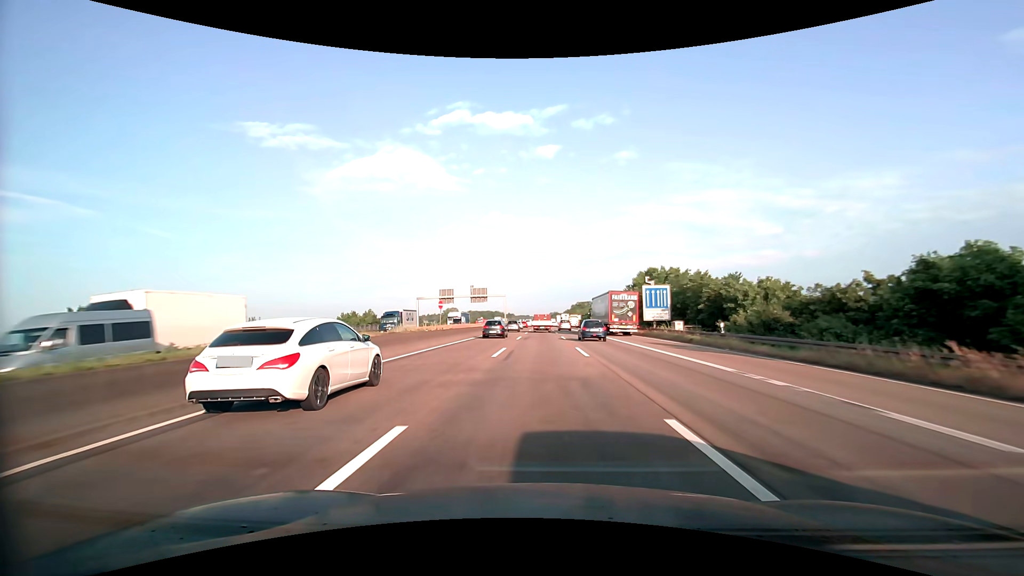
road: motorway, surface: asphalt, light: Day
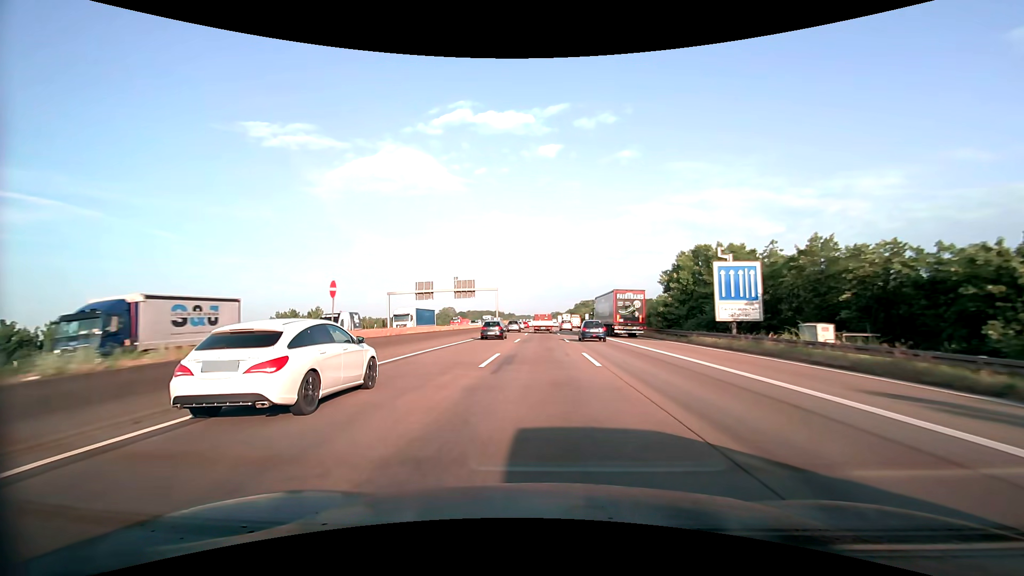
(0.0, +21.8) m; 0°
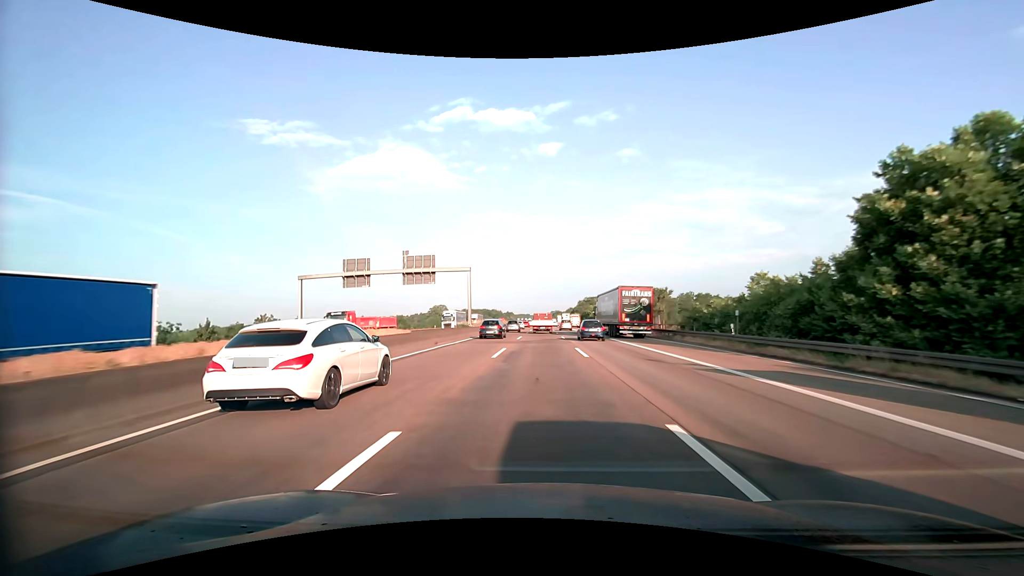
(0.0, +32.3) m; 0°
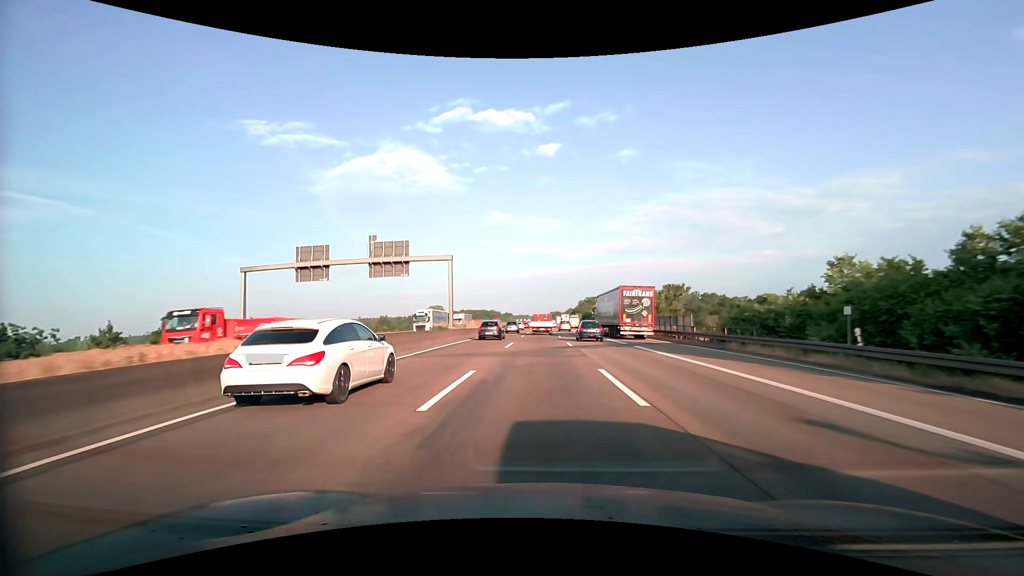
(0.0, +10.7) m; 0°
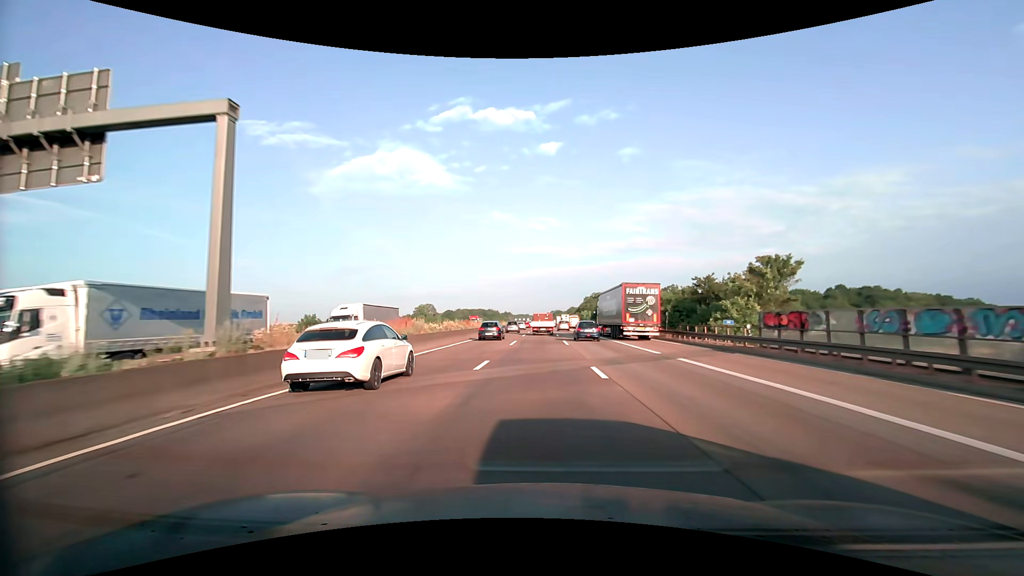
(0.0, +31.9) m; 0°
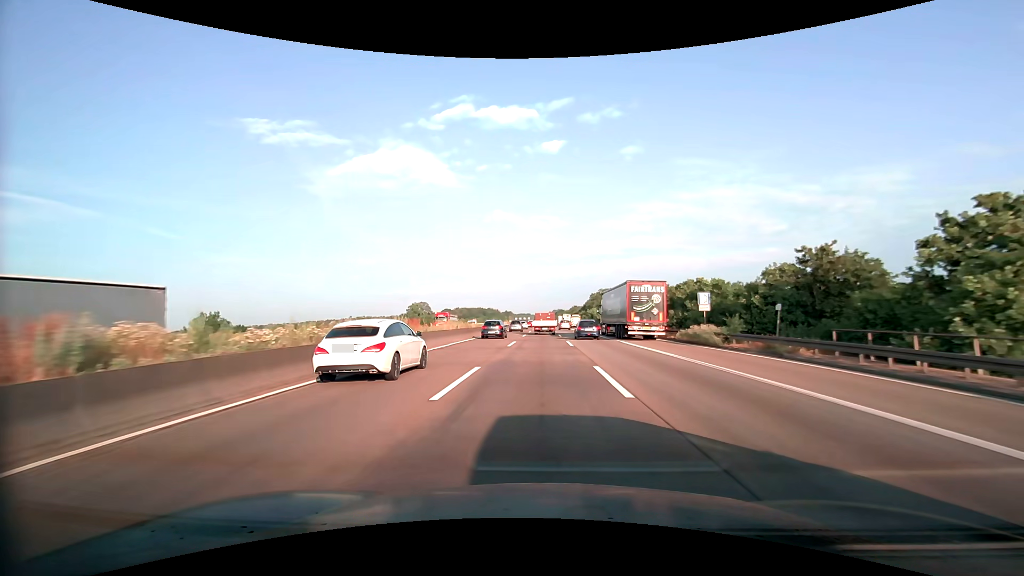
(0.0, +21.1) m; 0°
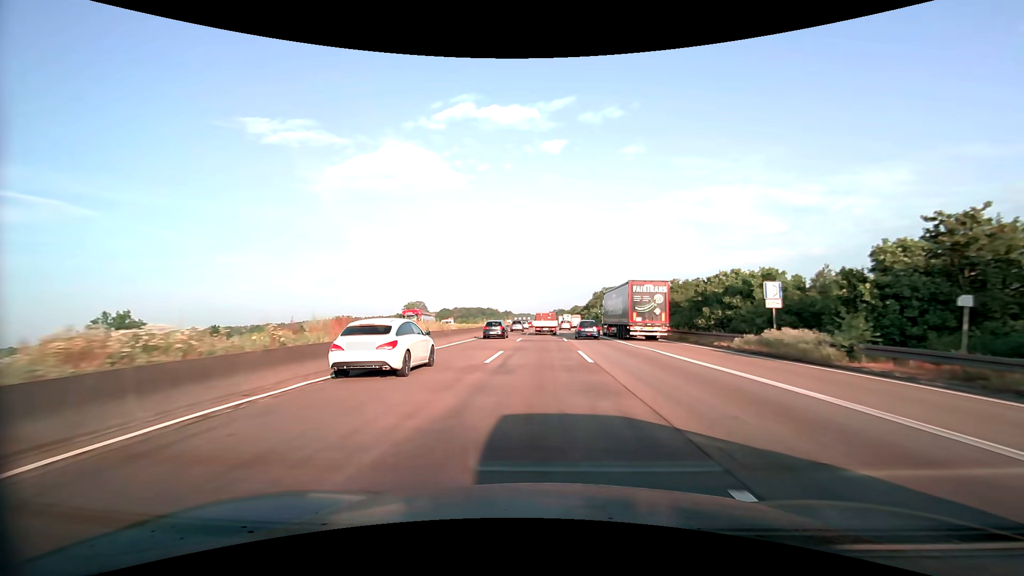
(0.0, +10.5) m; 0°
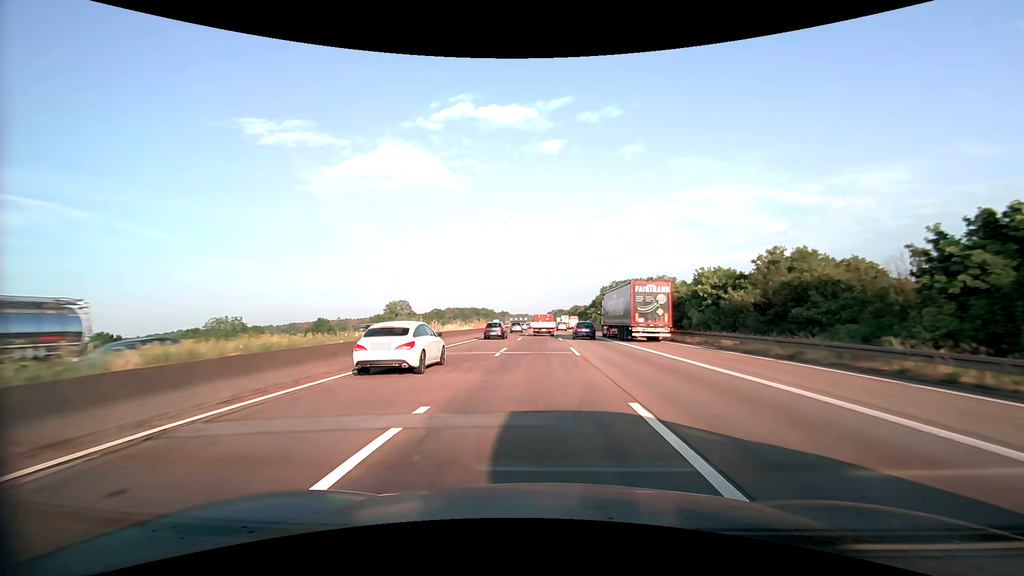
(+0.1, +32.0) m; 0°
(0, +10) (0, +20) (0, +30) (0, +40) (0, +50) (0, +60) (0, +70) (0, +80) (0, +90) (0, +100) m
